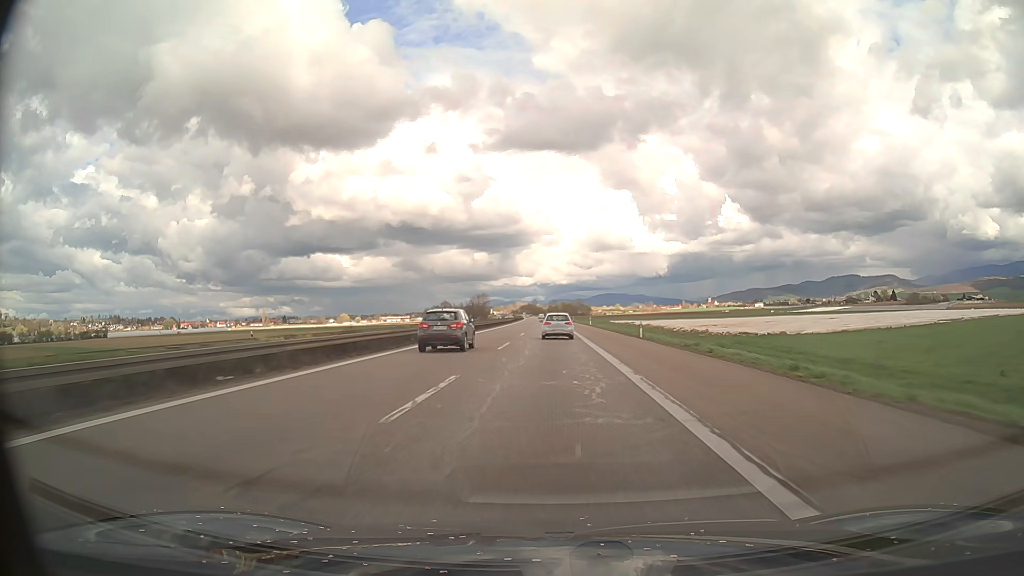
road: motorway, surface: asphalt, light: Day
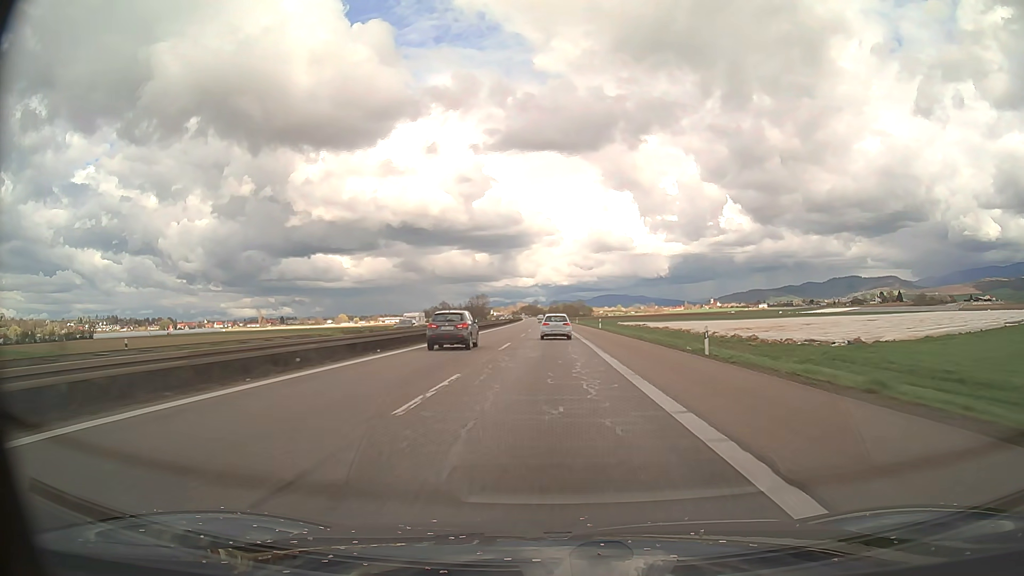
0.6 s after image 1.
(0.0, +17.4) m; 0°
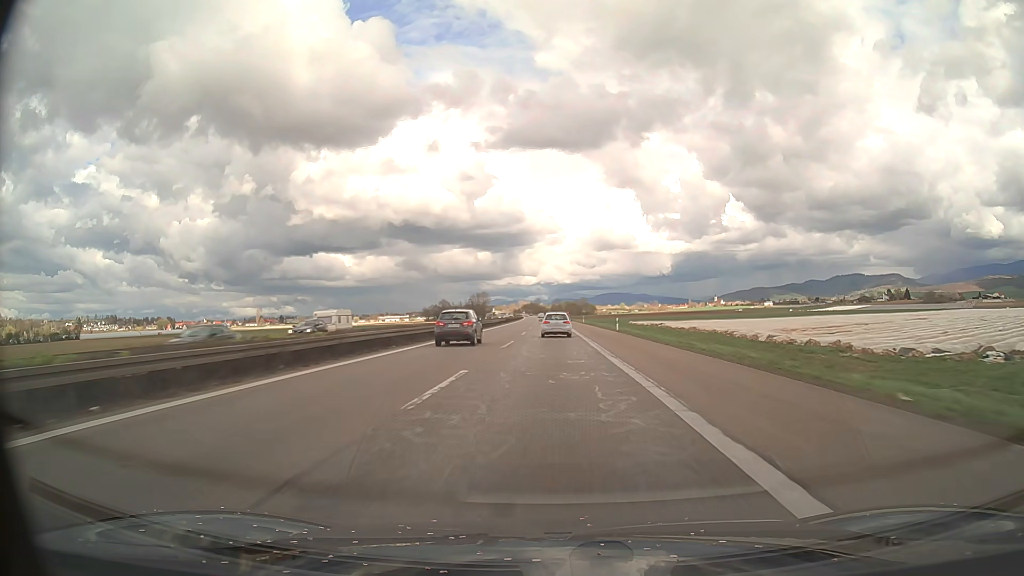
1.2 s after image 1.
(0.0, +17.4) m; 0°
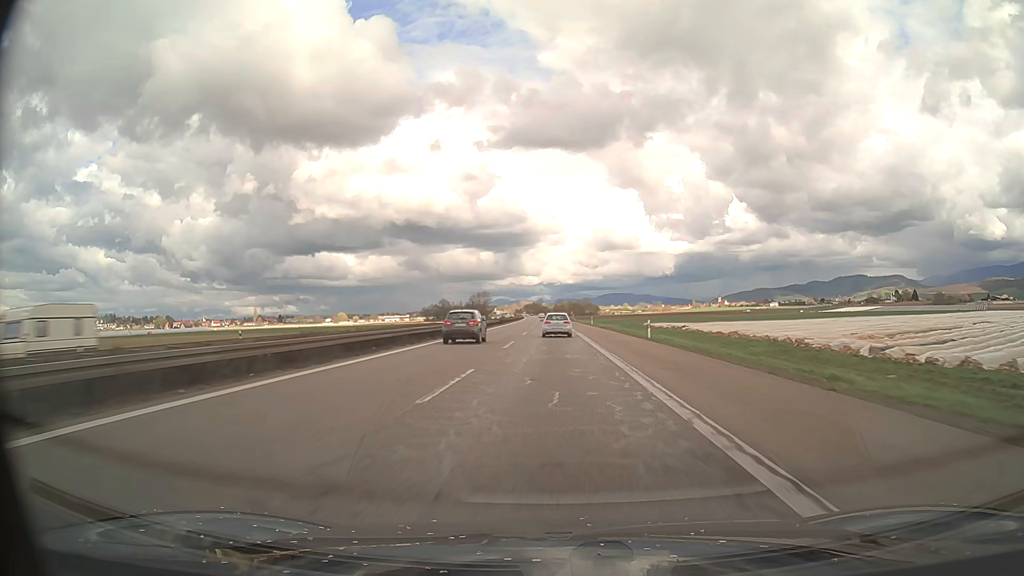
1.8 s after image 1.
(0.0, +17.4) m; 0°
